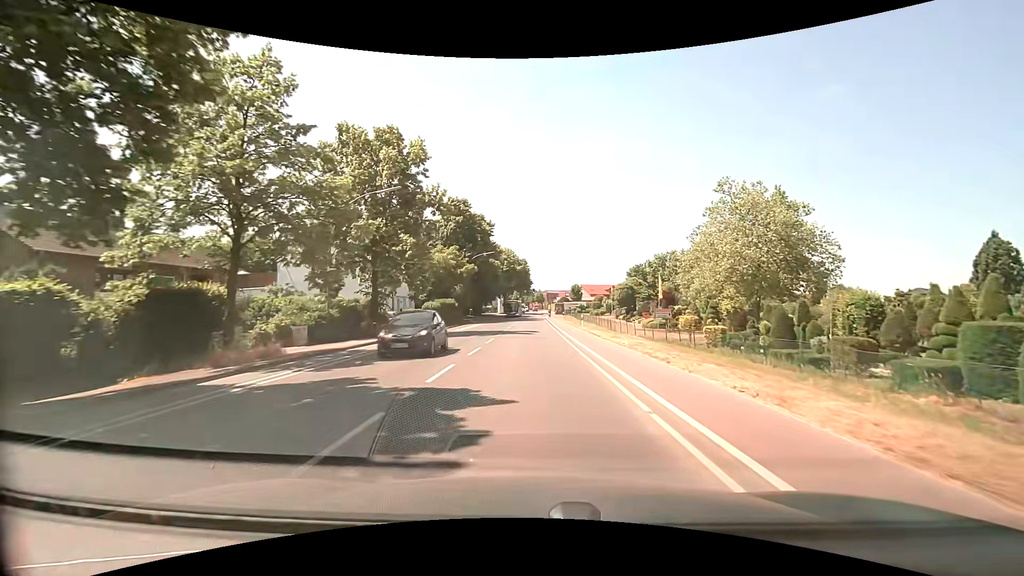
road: secondary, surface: asphalt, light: Day
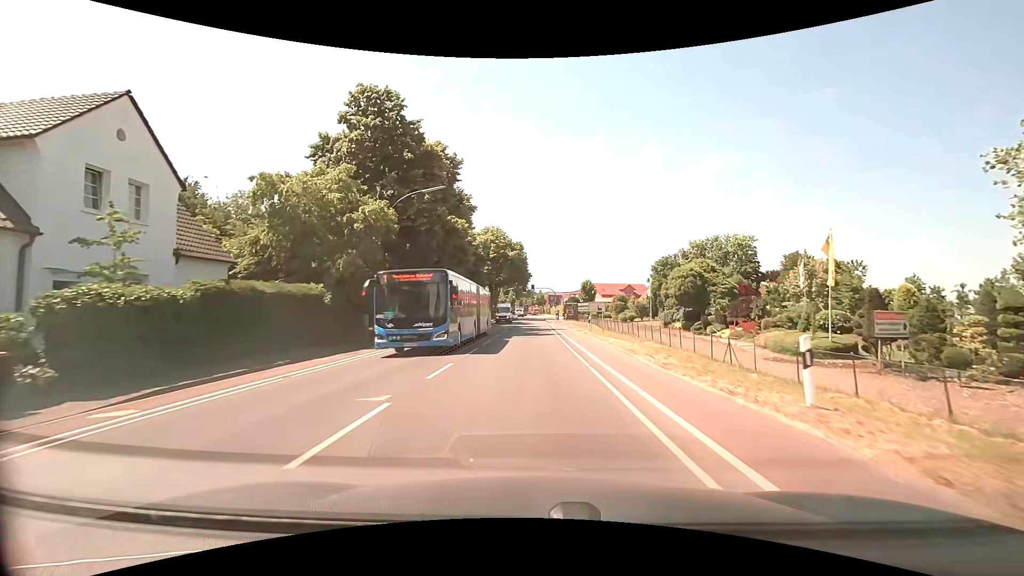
(+0.1, +35.0) m; 0°
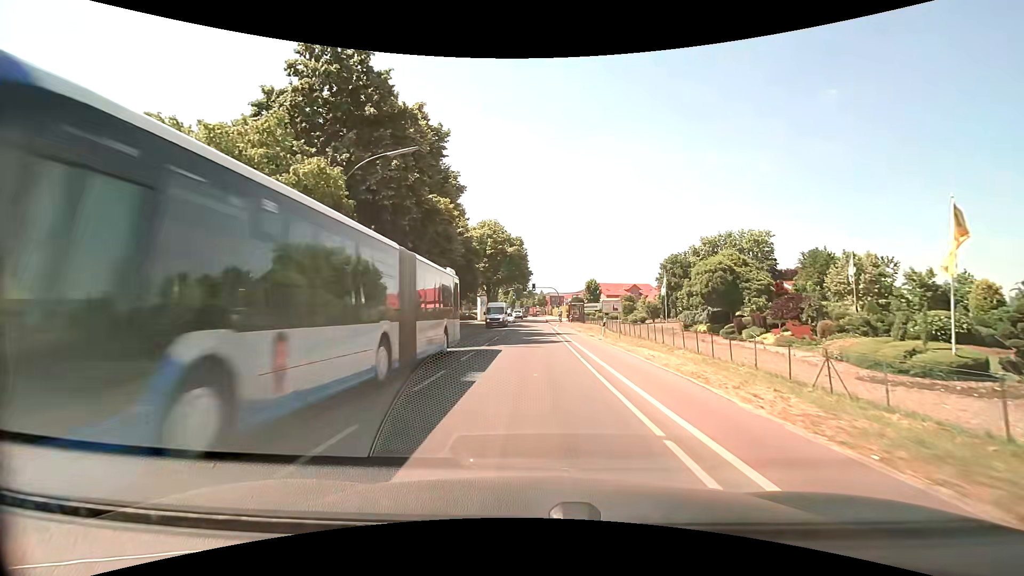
(0.0, +7.2) m; 0°
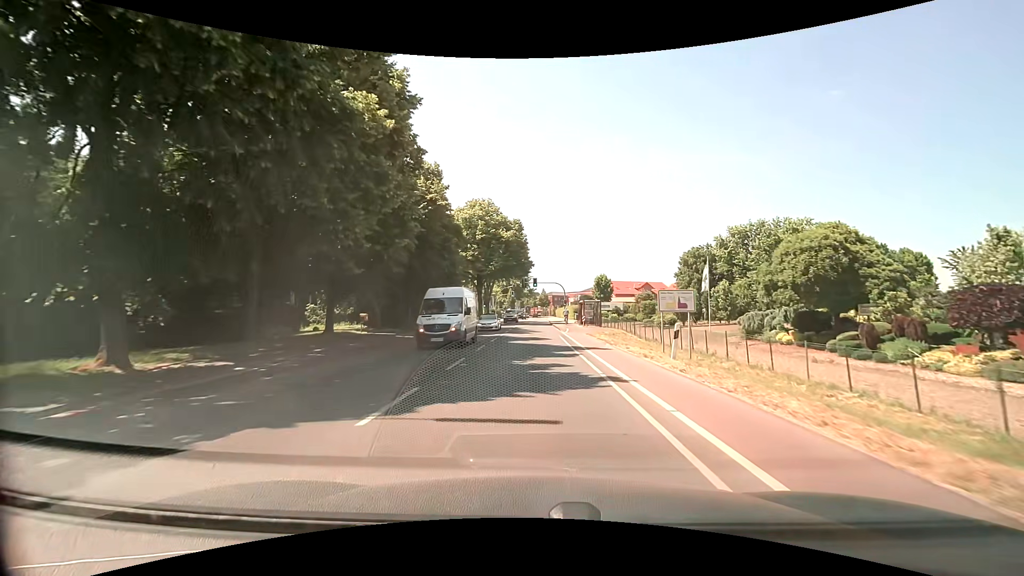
(0.0, +14.7) m; 0°
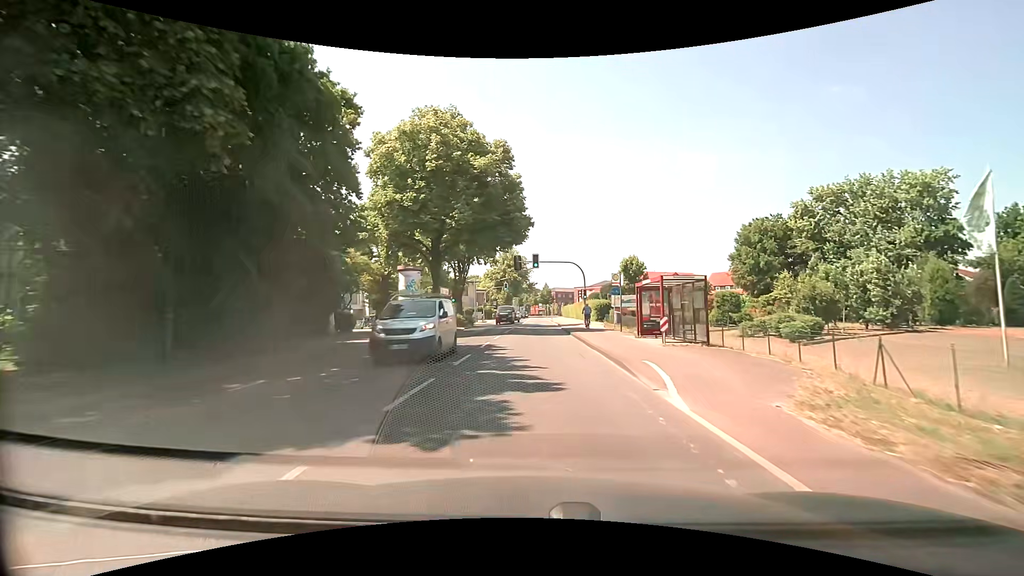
(-0.1, +28.6) m; -1°
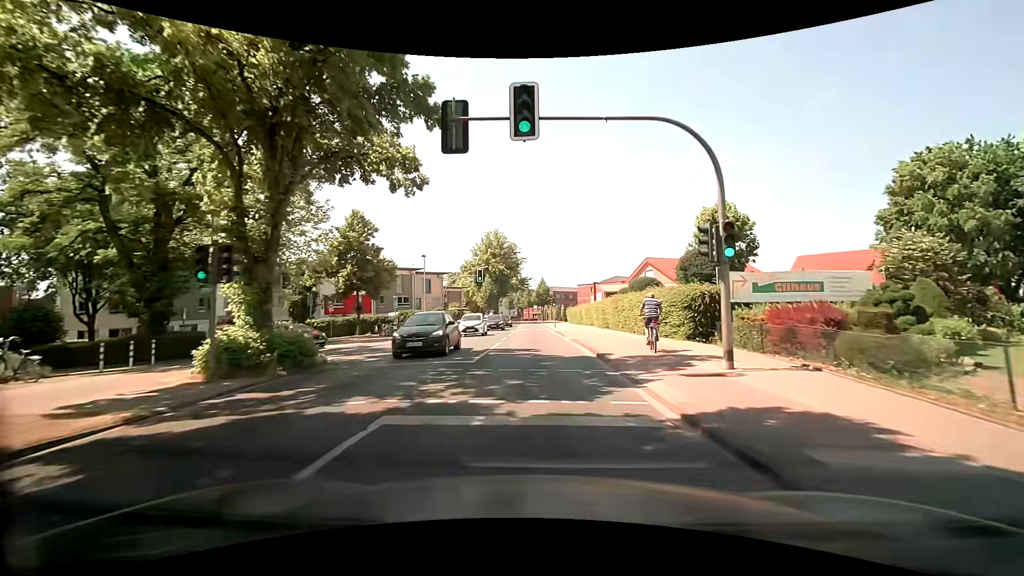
(+0.3, +33.9) m; +1°
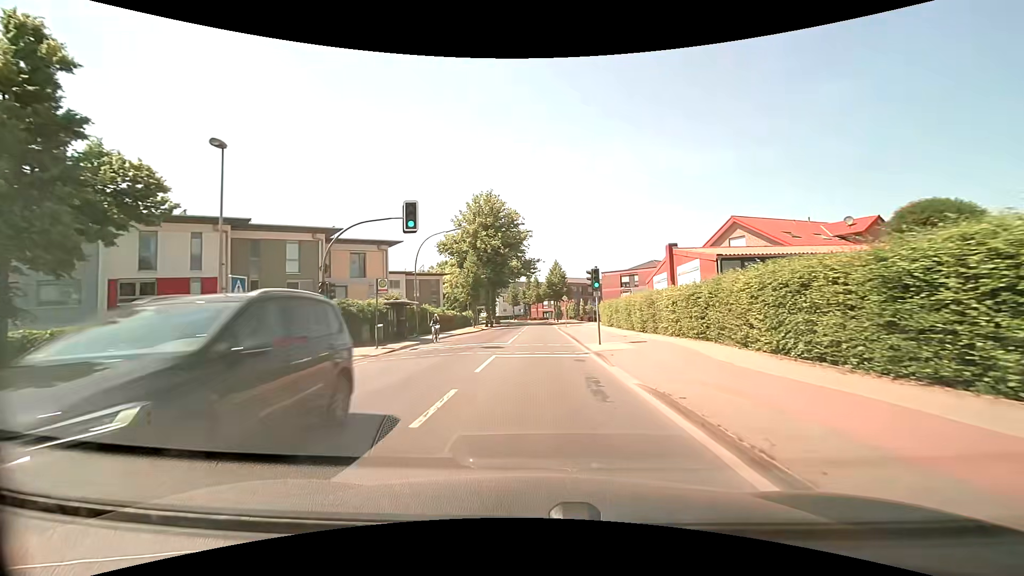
(-0.1, +32.3) m; -1°
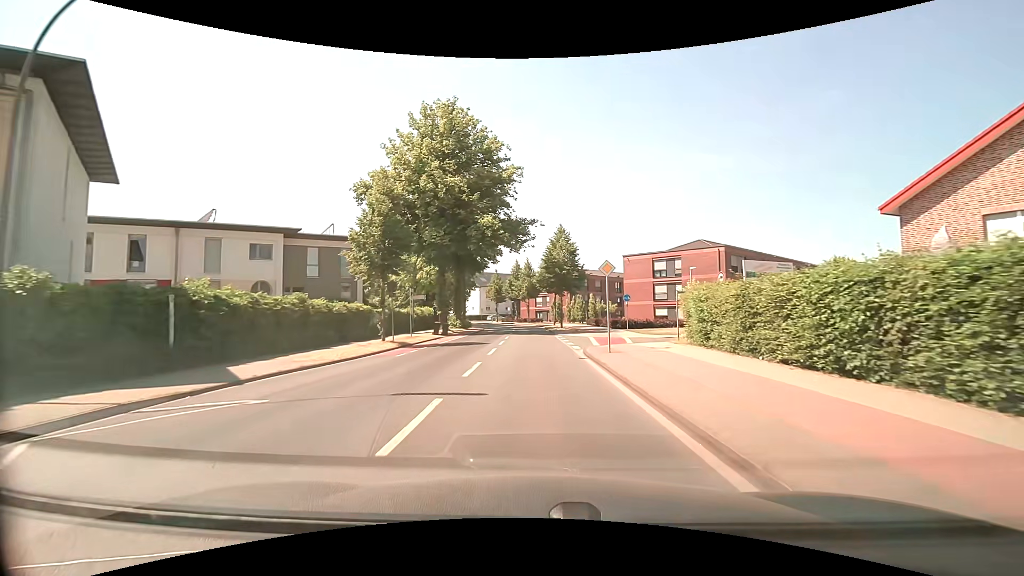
(+0.1, +31.7) m; +1°
(0, +10) (0, +20) (0, +30) (0, +40) (-1, +50) (-1, +60) (-2, +70) (-4, +80) (-8, +89) (-12, +98) m
